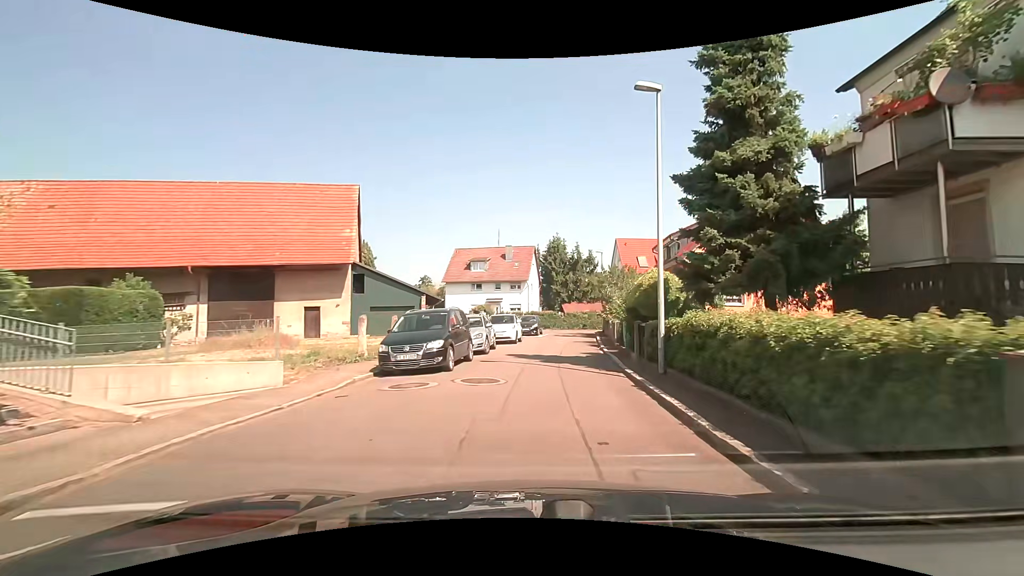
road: residential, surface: asphalt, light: Day
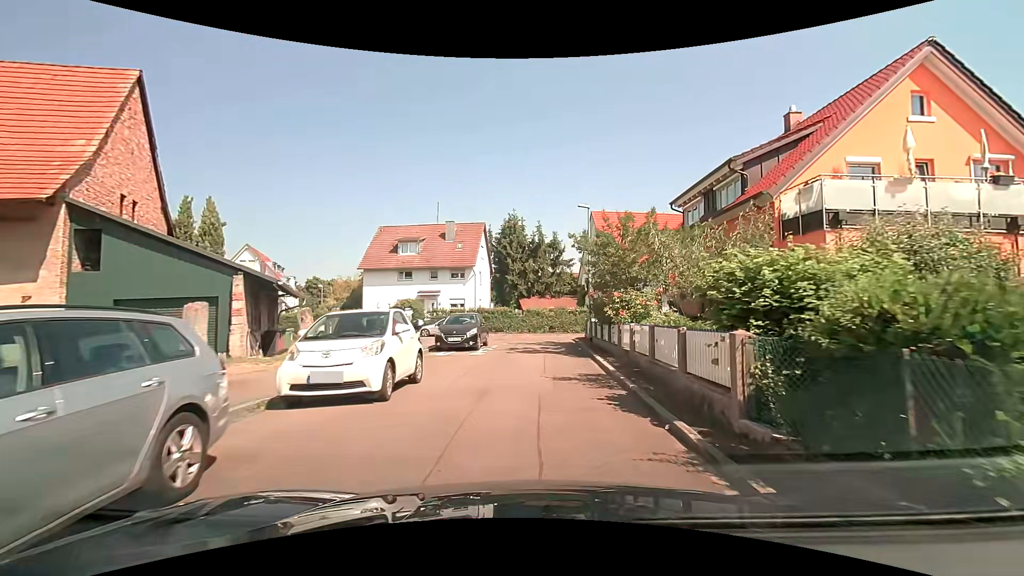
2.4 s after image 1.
(+0.8, +16.4) m; +5°
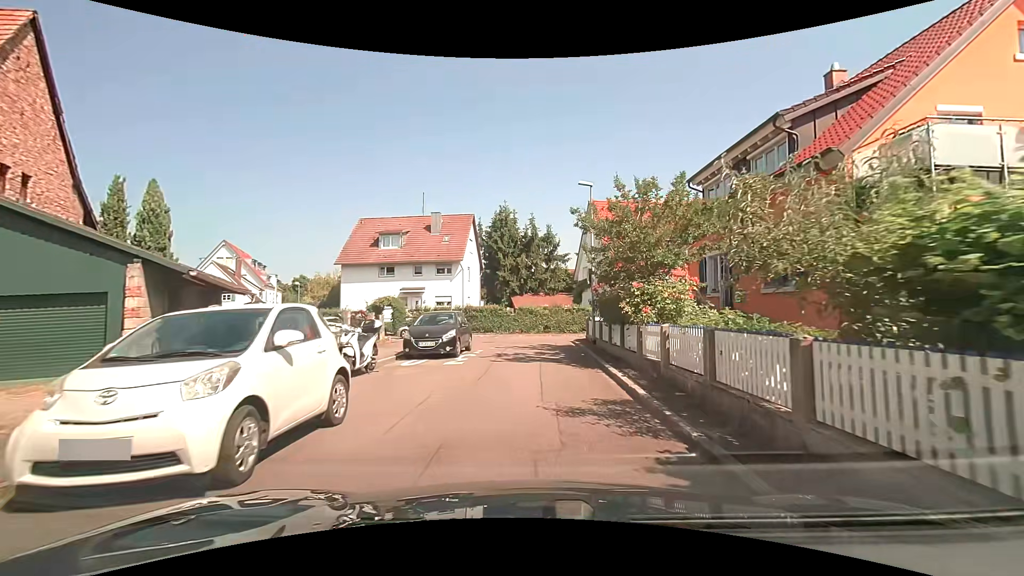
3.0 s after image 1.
(0.0, +3.8) m; +1°
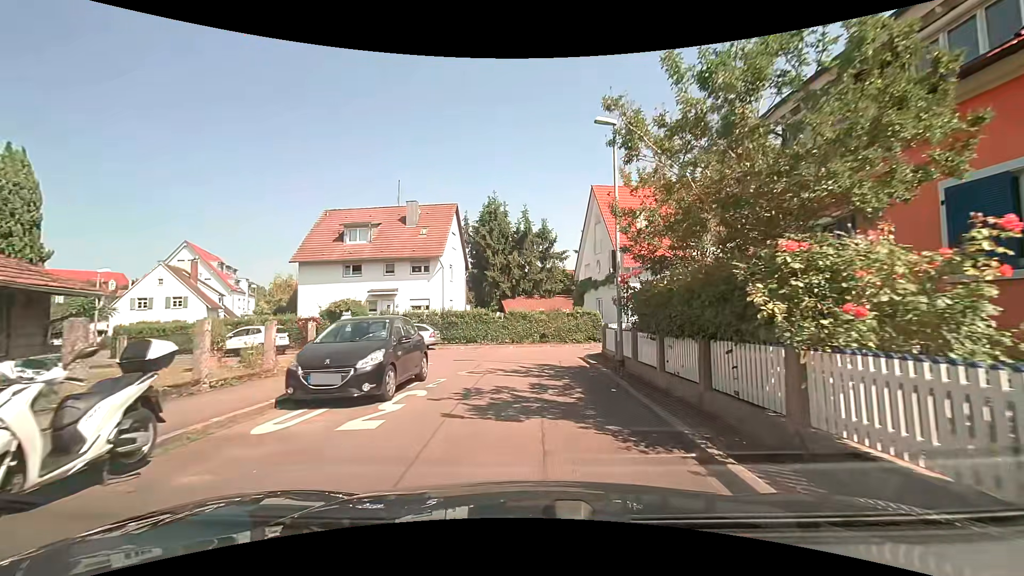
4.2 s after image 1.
(0.0, +6.9) m; +1°
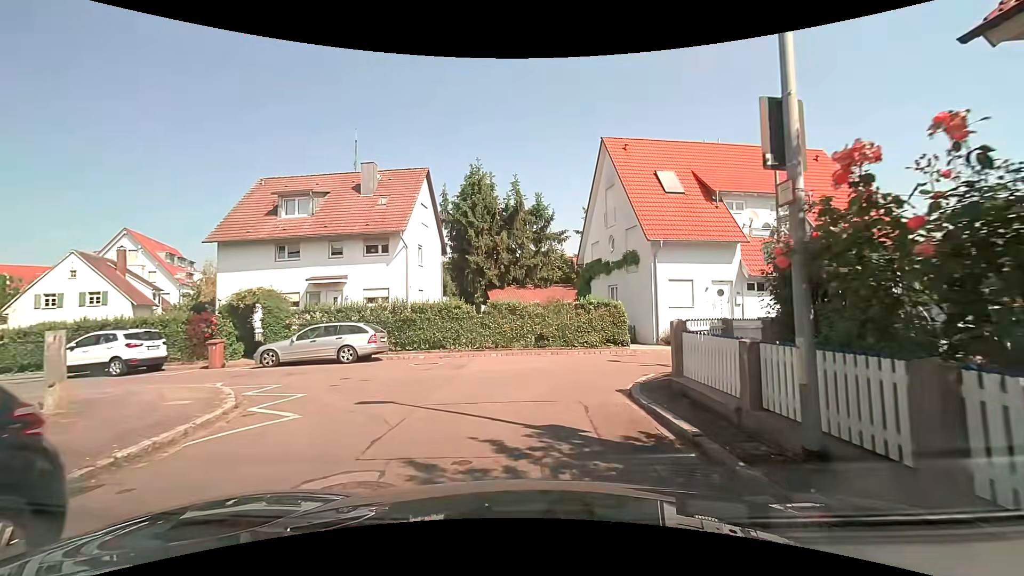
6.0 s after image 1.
(0.0, +8.7) m; 0°
